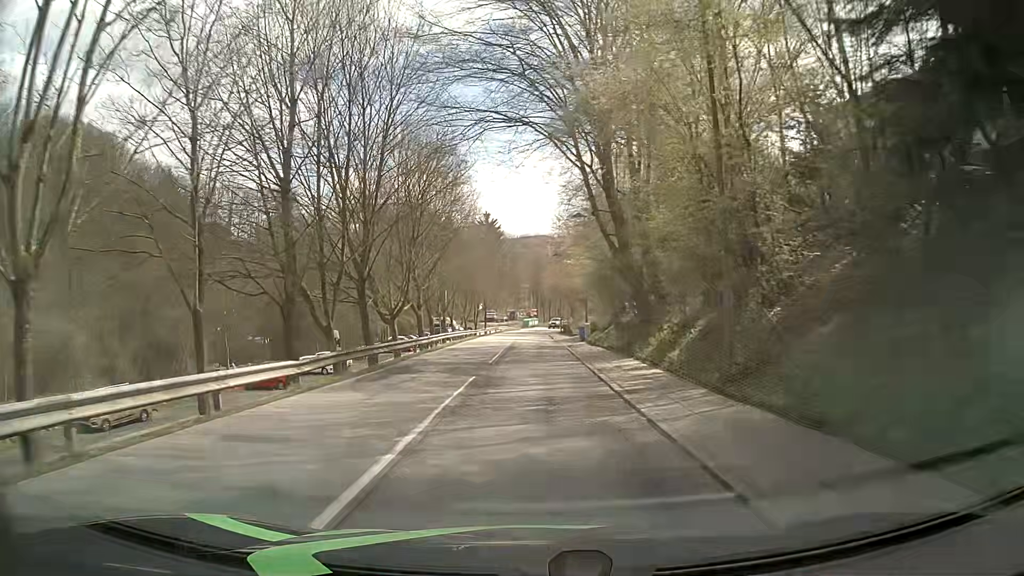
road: tertiary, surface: asphalt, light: Day
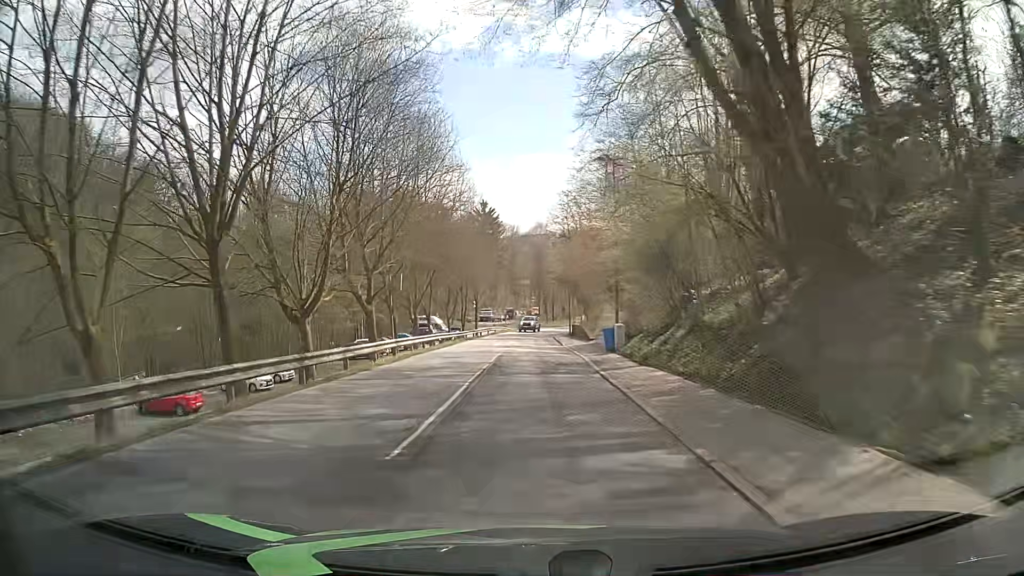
(-0.2, +15.3) m; -1°
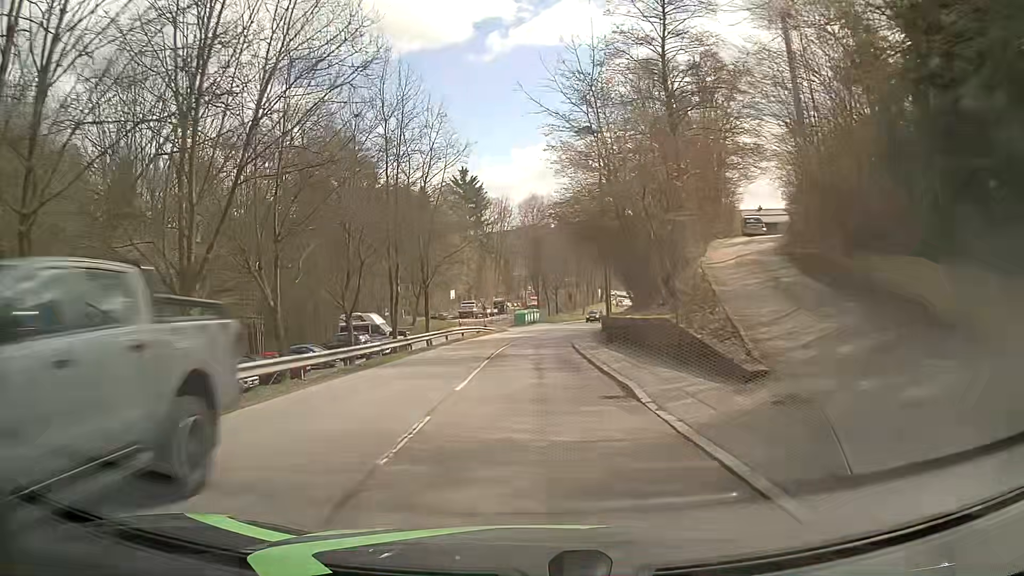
(+0.3, +30.7) m; +1°
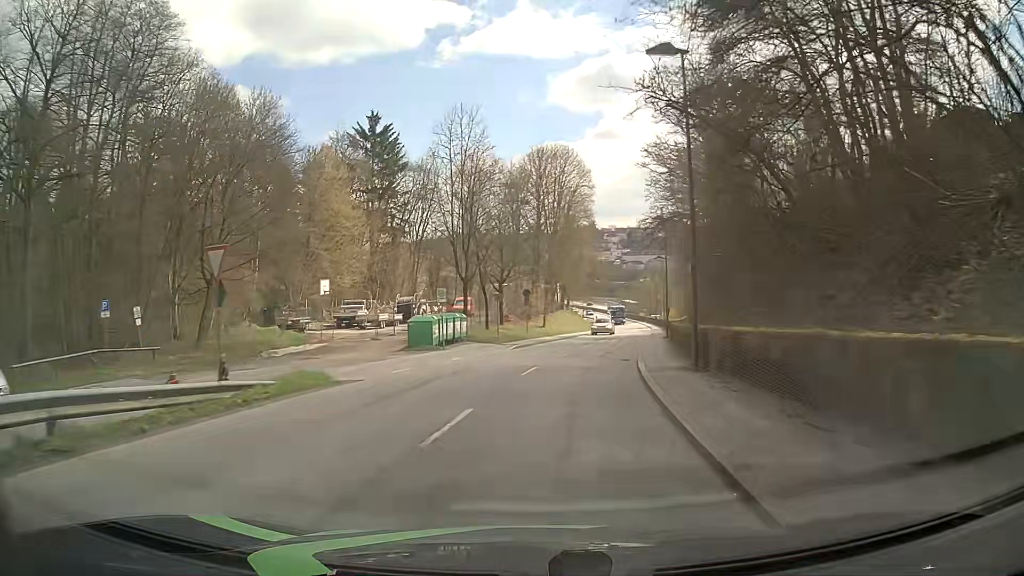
(+0.6, +38.1) m; +5°
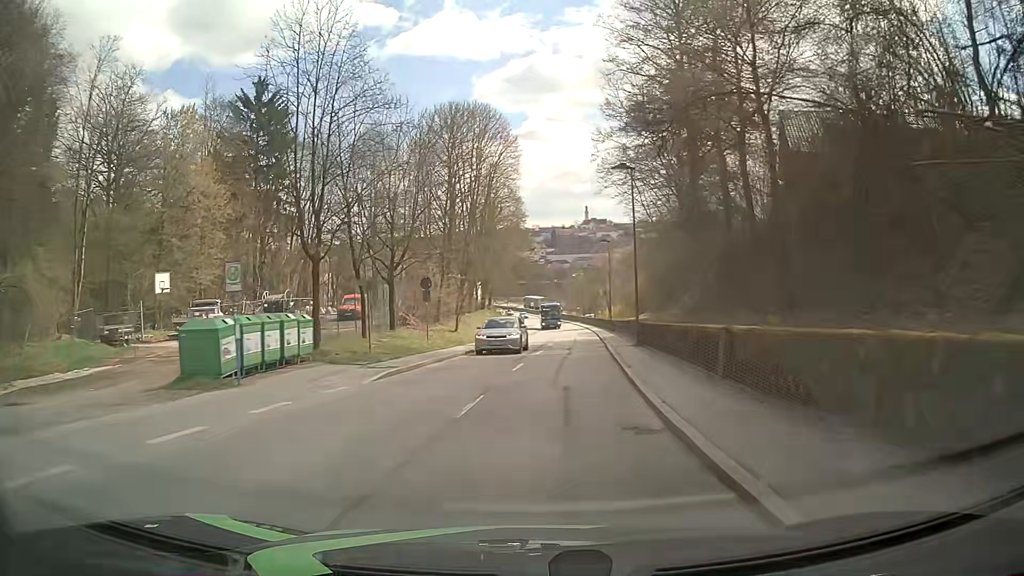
(+0.8, +15.1) m; +7°
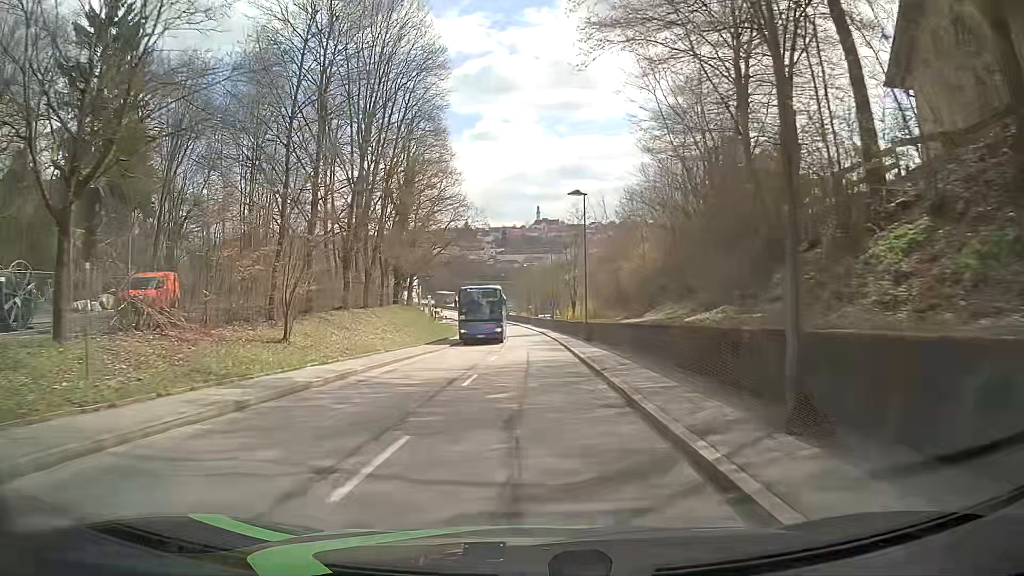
(+1.0, +22.8) m; +4°
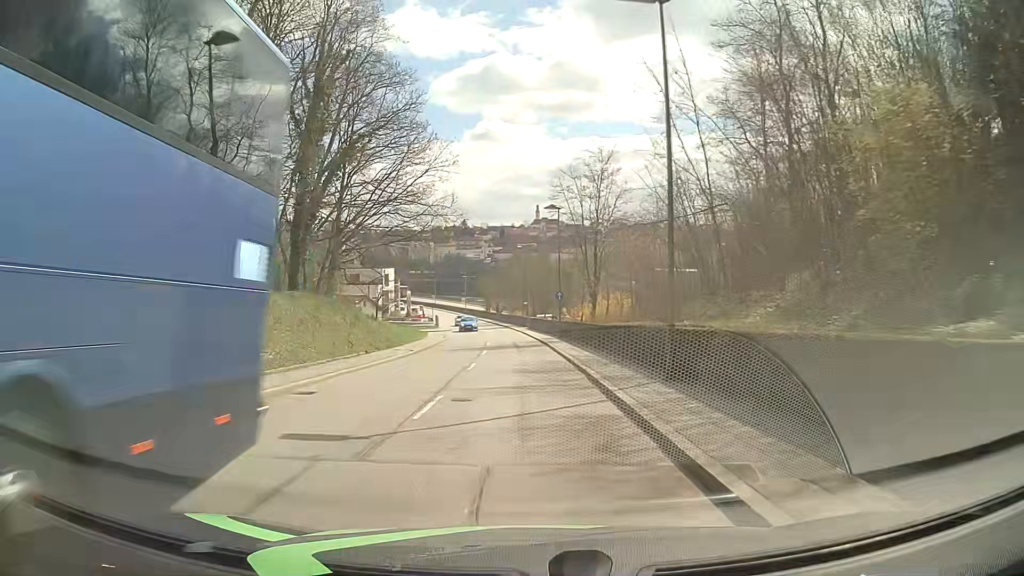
(+0.2, +23.0) m; 0°
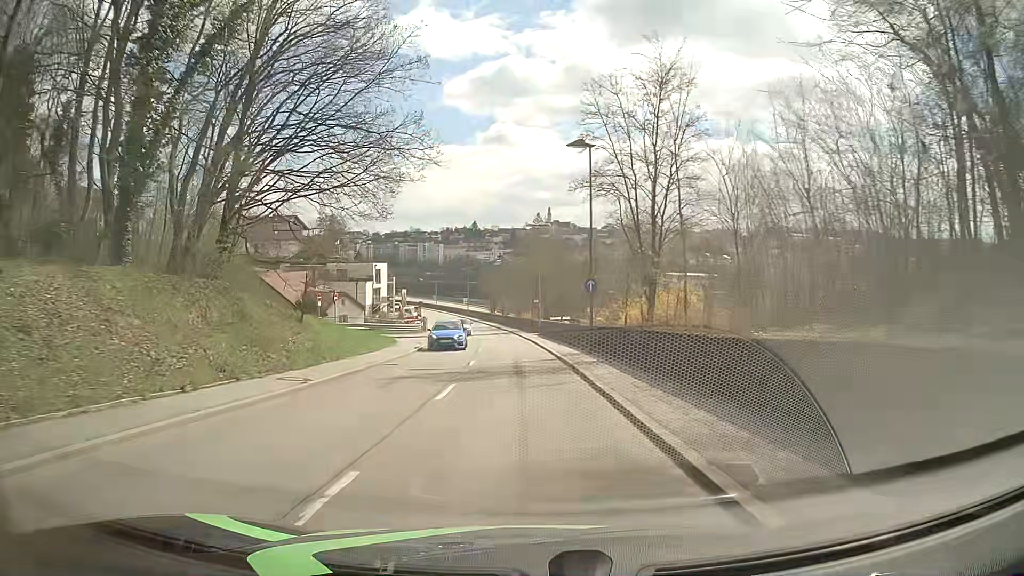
(-0.1, +15.3) m; -1°
(0, +10) (0, +20) (-1, +30) (-1, +40) (-2, +50) (-4, +60) (-5, +70) (-6, +80) (-8, +90) (-10, +99) m
